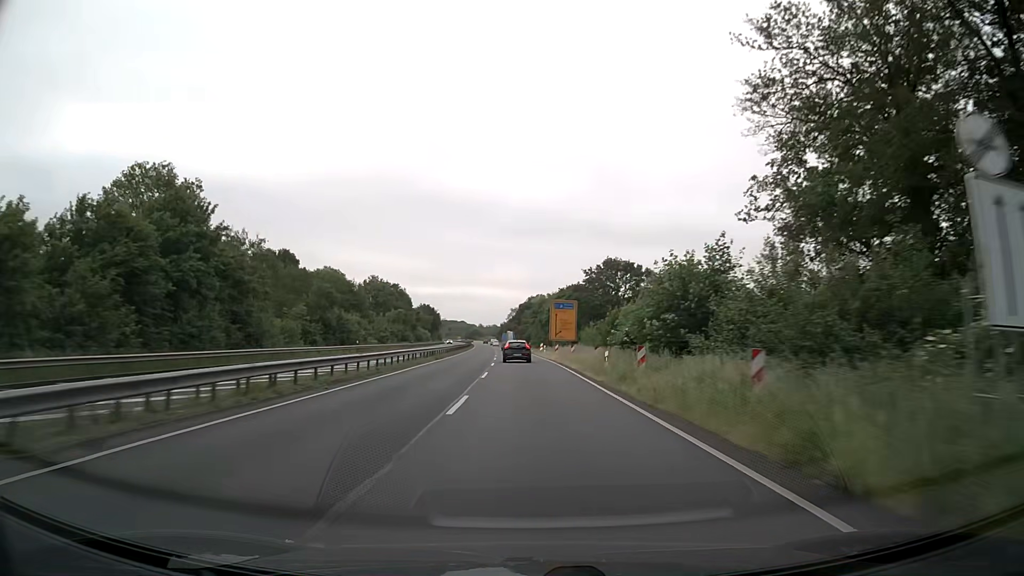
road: trunk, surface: asphalt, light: Day
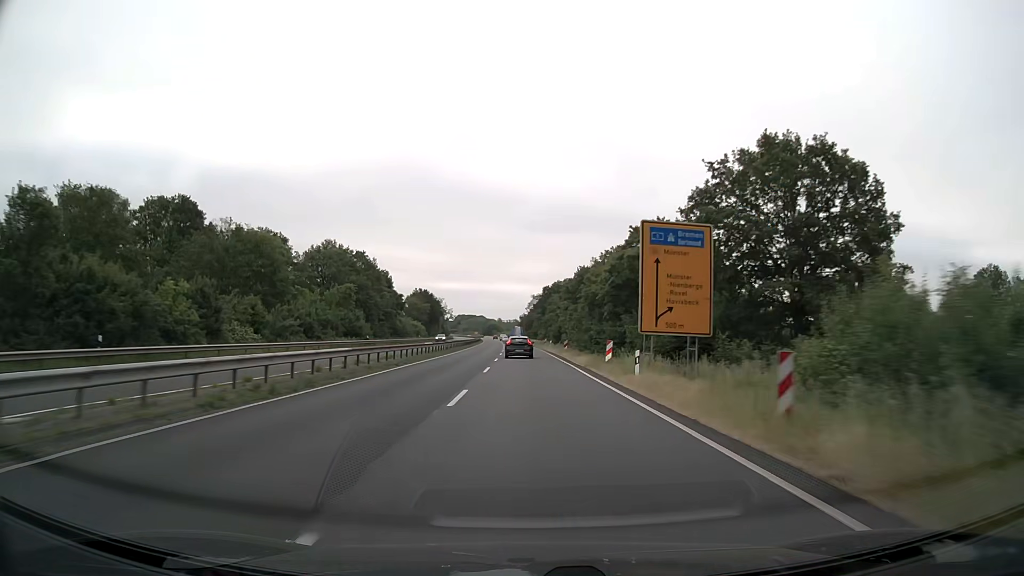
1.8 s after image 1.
(-1.0, +50.6) m; -2°
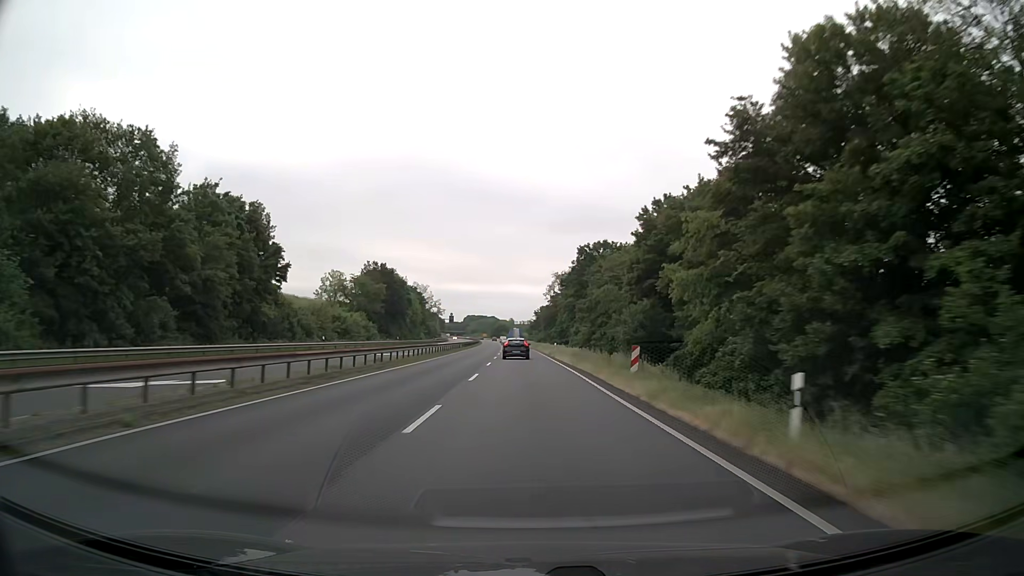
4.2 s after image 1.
(-0.6, +65.9) m; -1°
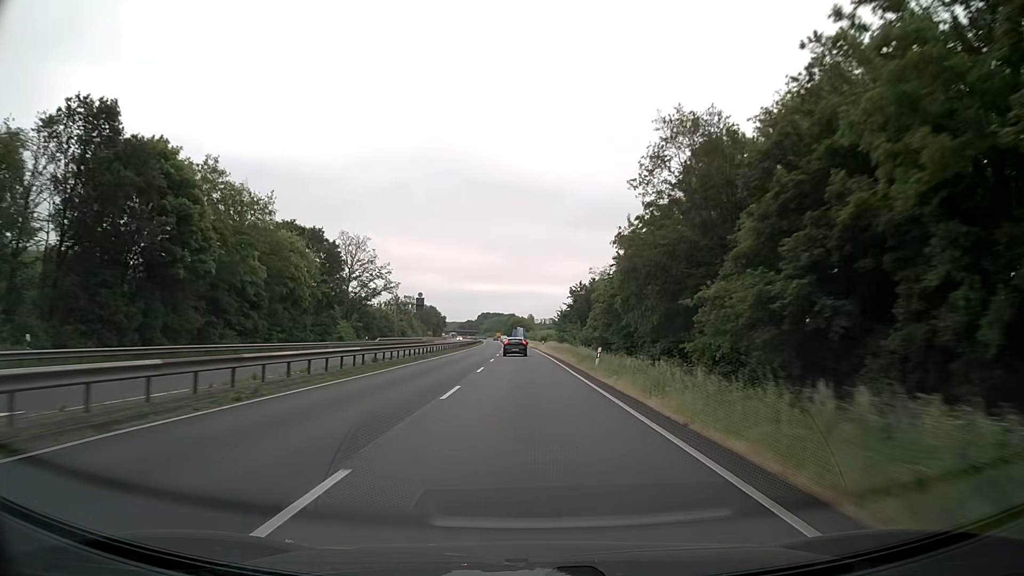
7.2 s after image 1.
(-1.2, +80.3) m; -2°
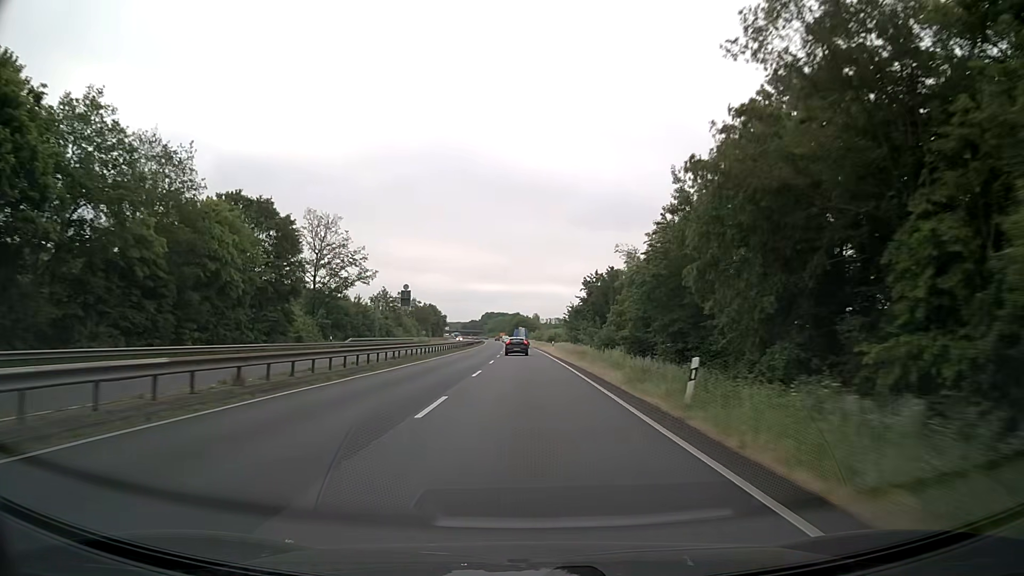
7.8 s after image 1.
(-0.1, +15.9) m; 0°
(0, +10) (0, +20) (0, +30) (0, +40) (0, +50) (-1, +60) (-1, +70) (-1, +80) (-1, +90) (-1, +100) m
